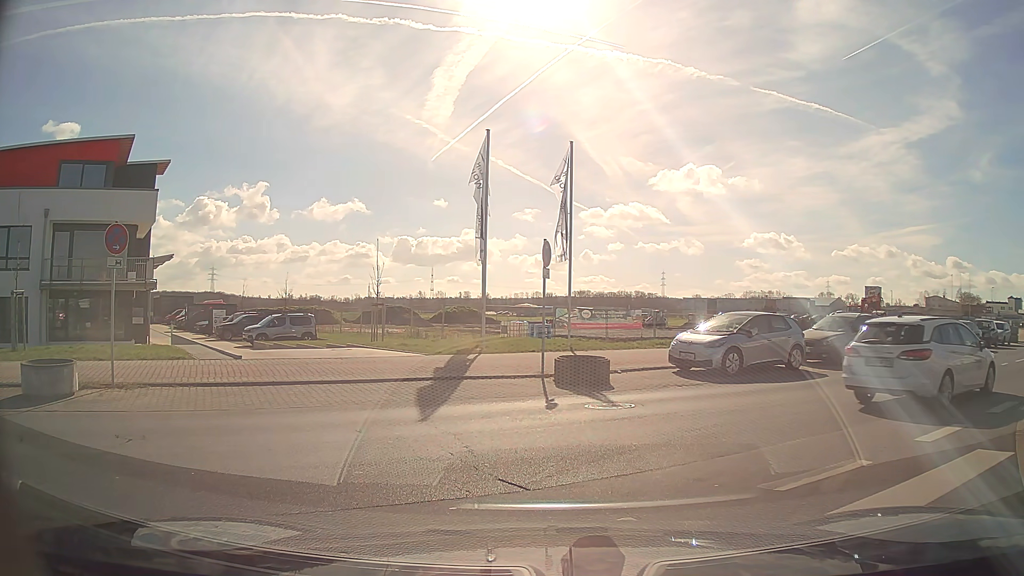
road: tertiary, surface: asphalt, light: Day
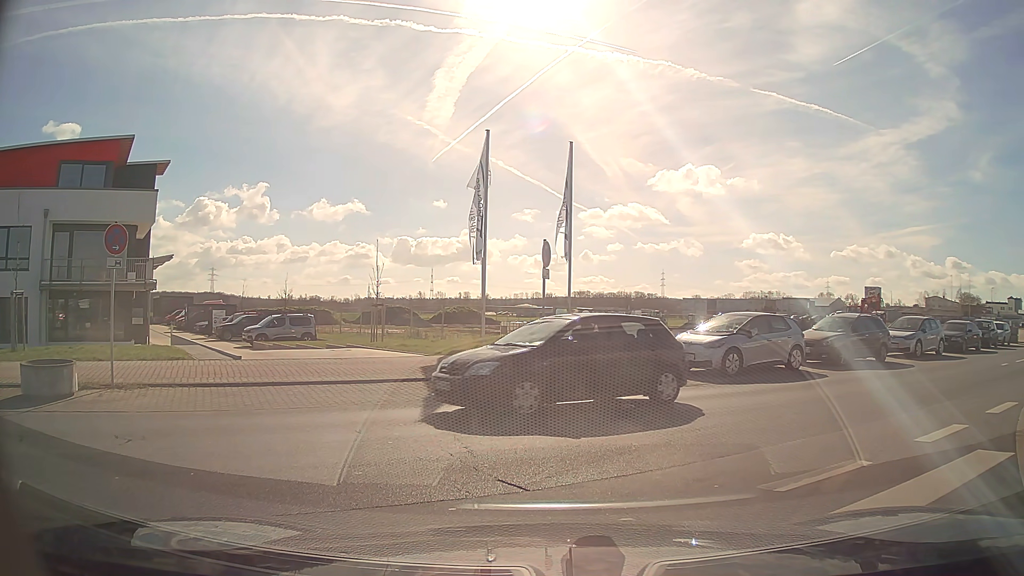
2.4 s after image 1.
(0.0, 0.0) m; 0°
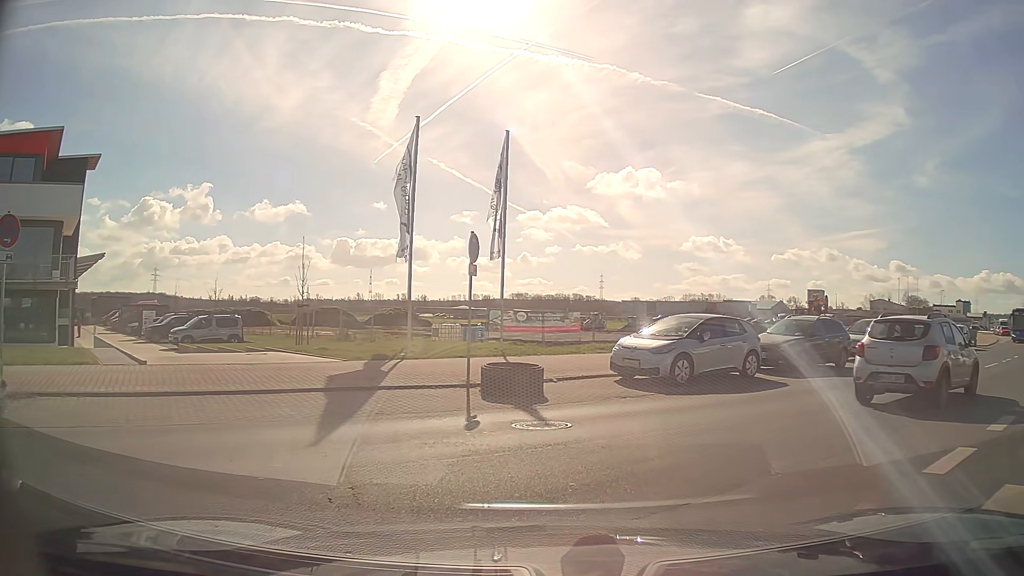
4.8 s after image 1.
(+0.1, +1.9) m; +6°
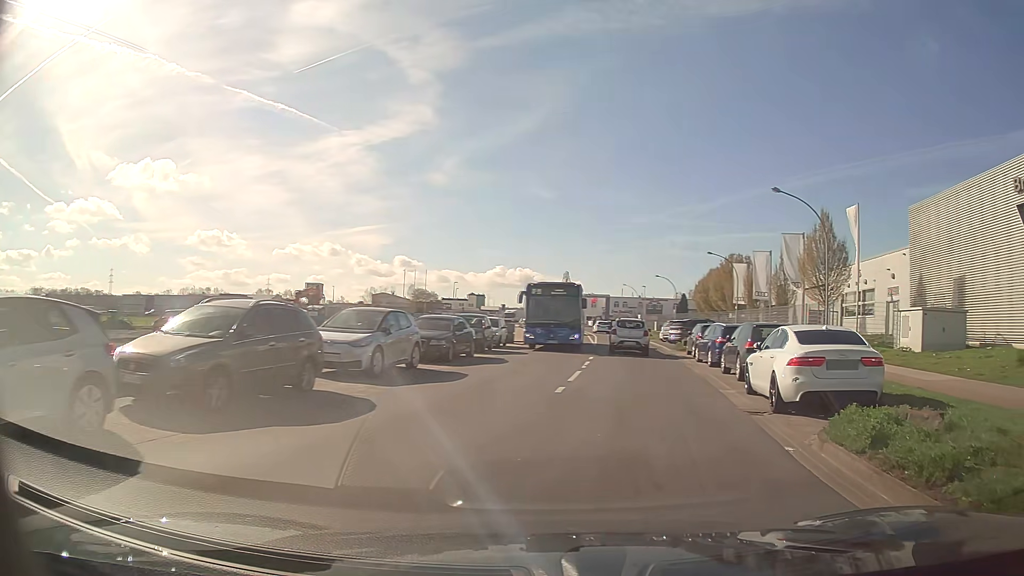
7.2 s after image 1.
(+3.7, +9.5) m; +43°
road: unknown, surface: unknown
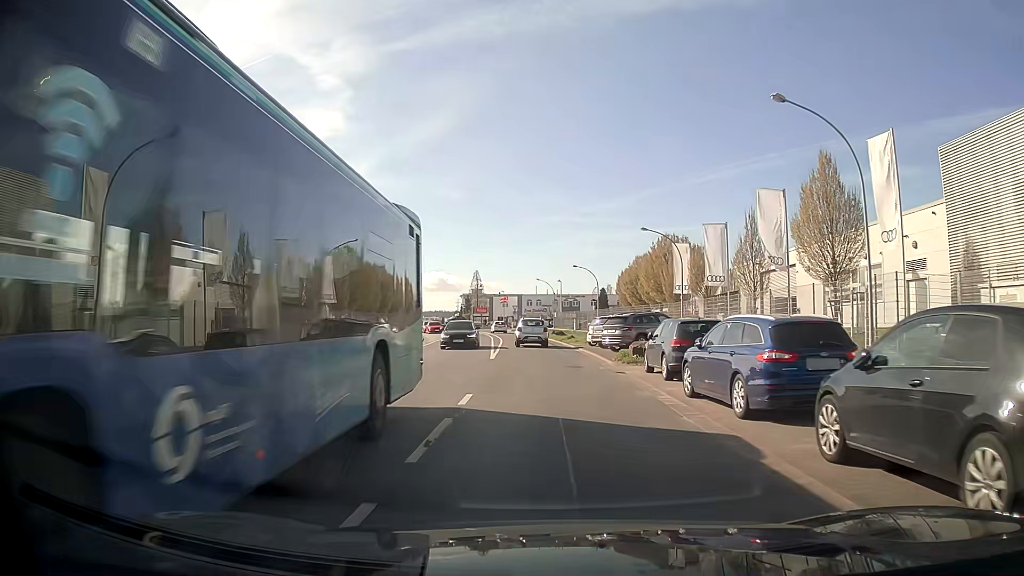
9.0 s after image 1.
(+1.5, +13.6) m; +8°
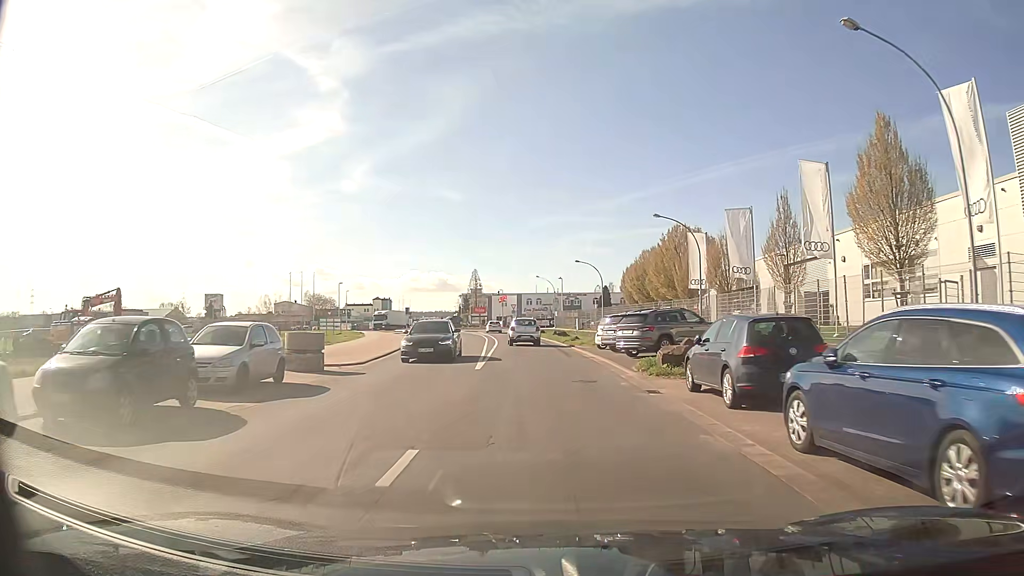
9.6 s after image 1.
(0.0, +5.7) m; -1°
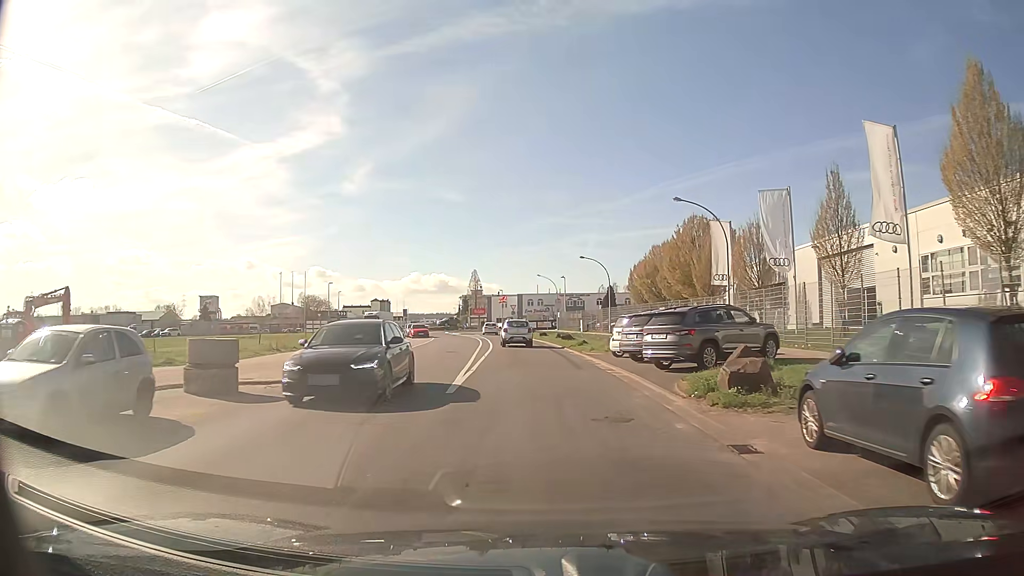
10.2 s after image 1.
(0.0, +6.2) m; 0°
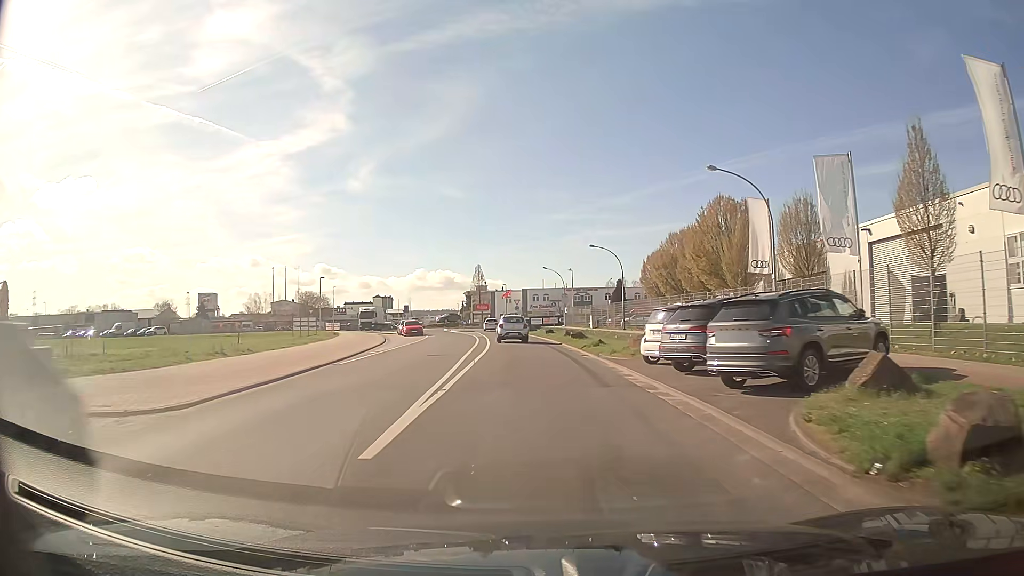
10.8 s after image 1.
(0.0, +6.6) m; 0°
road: tertiary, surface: asphalt
(0, +10) (-1, +20) (-1, +30) (-2, +40) (-3, +50) (-4, +60) (-6, +70) (-7, +80) (-6, +89) (-2, +99) m
